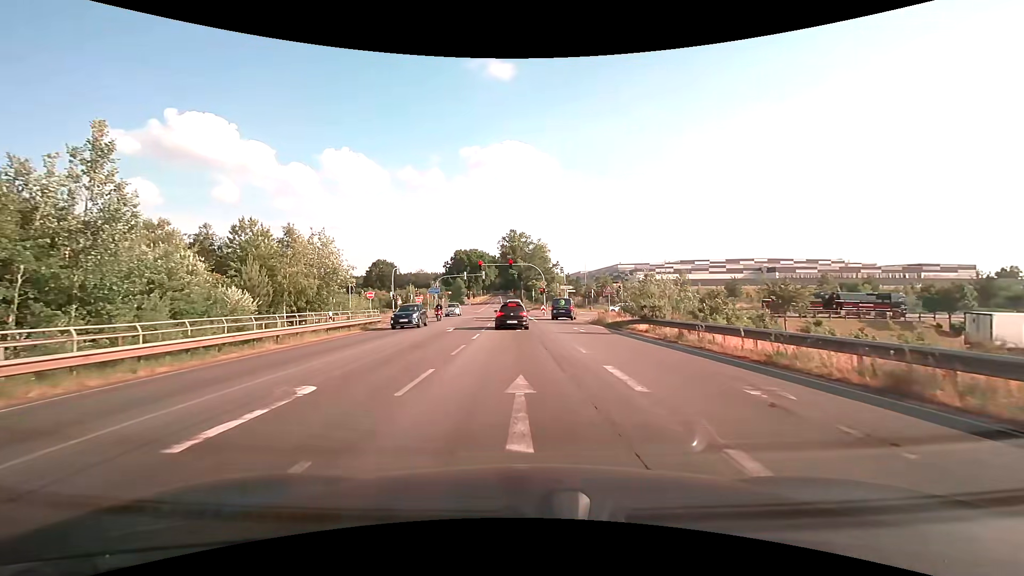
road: primary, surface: asphalt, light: Day
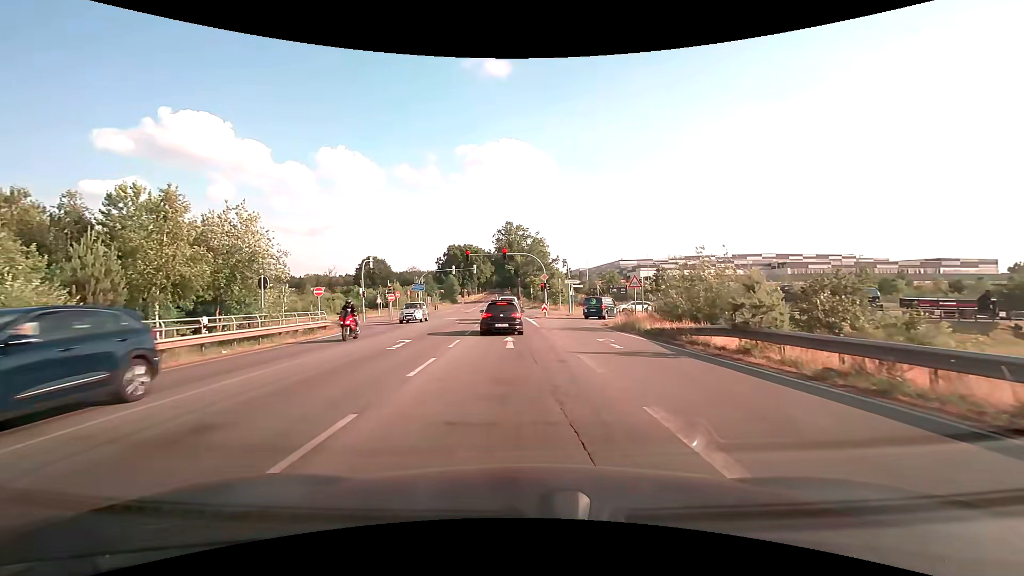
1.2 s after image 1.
(0.0, +10.2) m; 0°
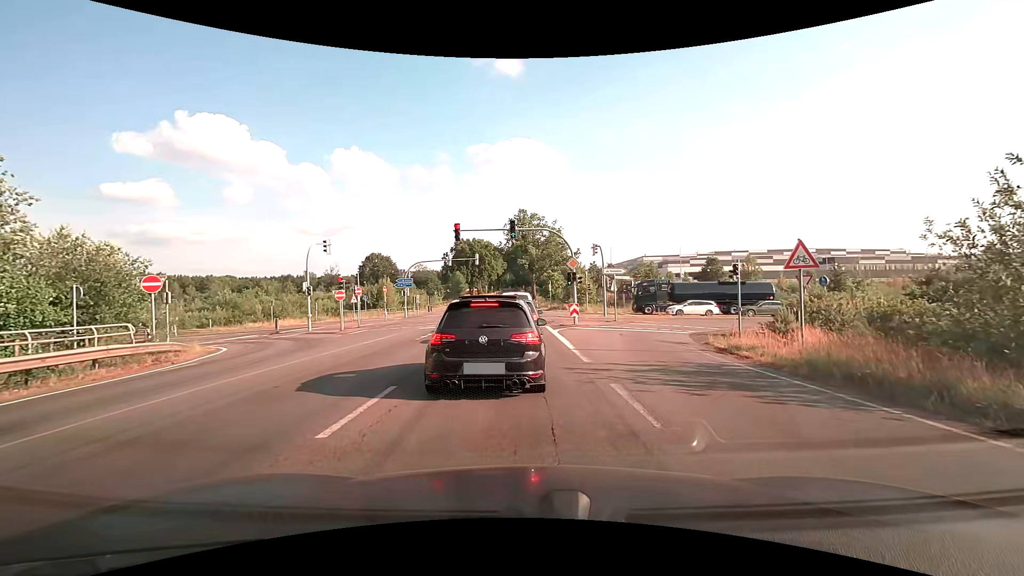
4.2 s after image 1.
(-0.2, +15.6) m; -1°
(0, +10) (0, +20) (-1, +30) (-1, +40) (-1, +50) (-1, +60) (-2, +70) (-2, +80) (-2, +90) (-3, +100) m
